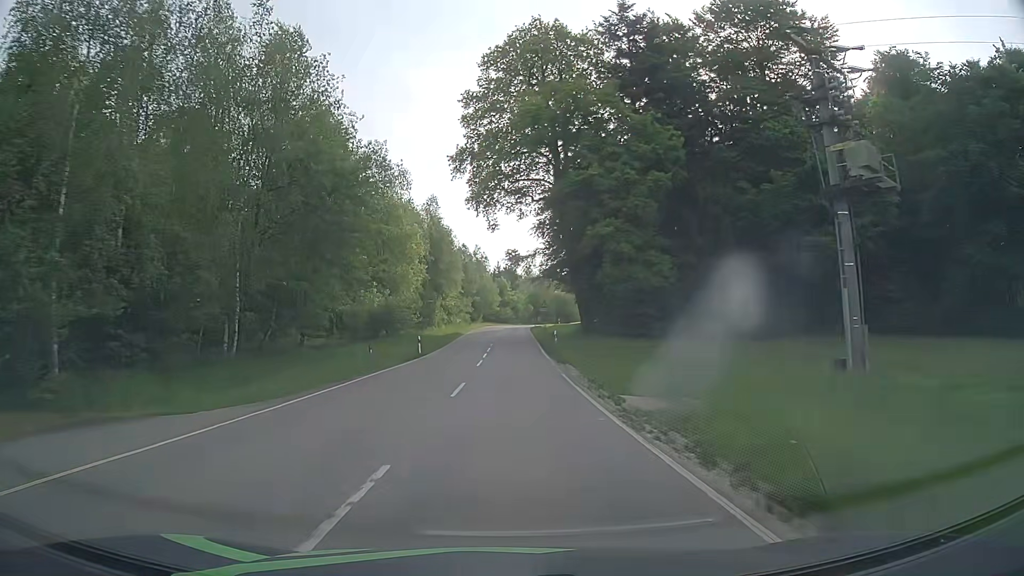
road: tertiary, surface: asphalt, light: Day
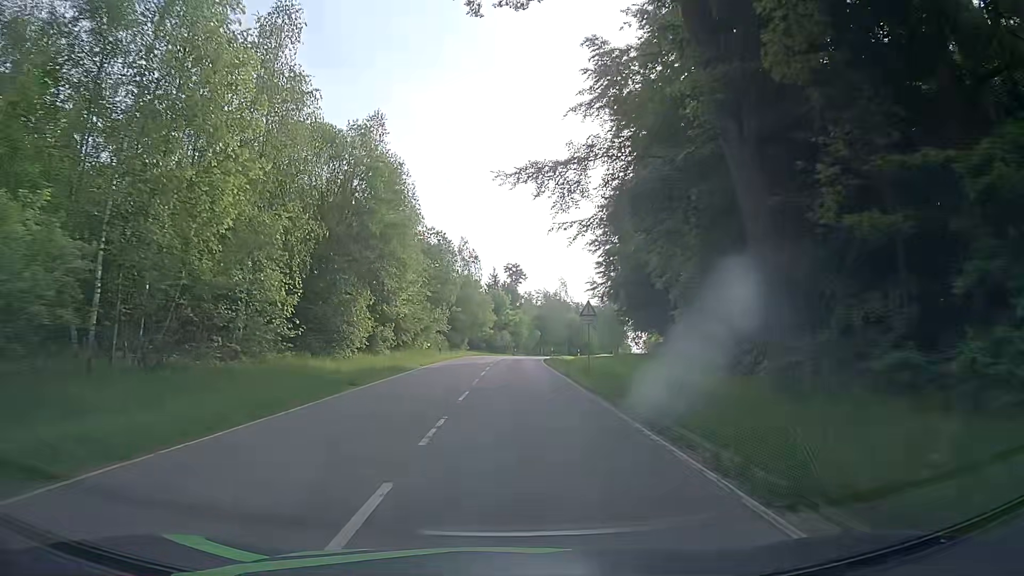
(-0.2, +36.9) m; 0°
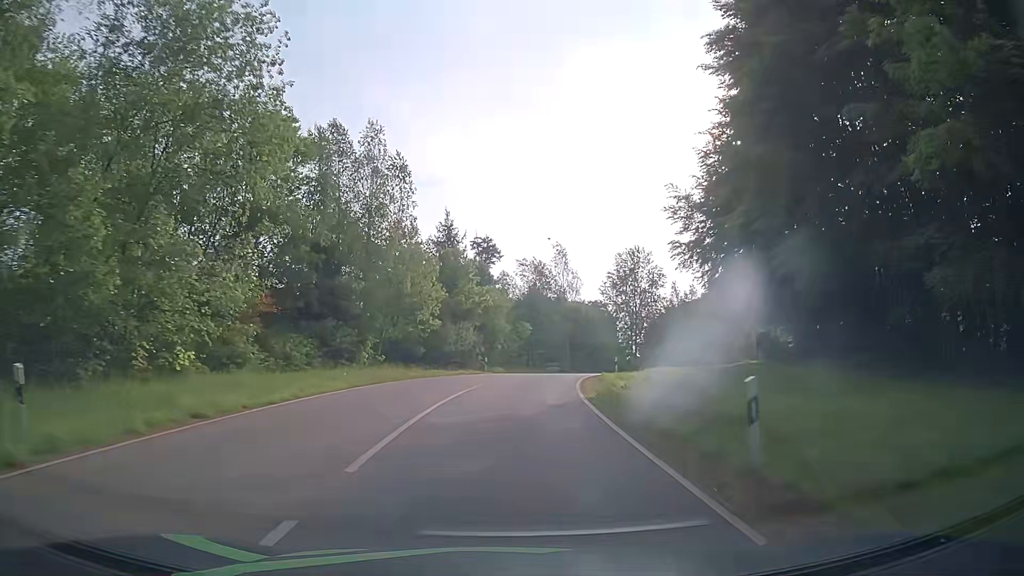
(+0.8, +43.8) m; +2°
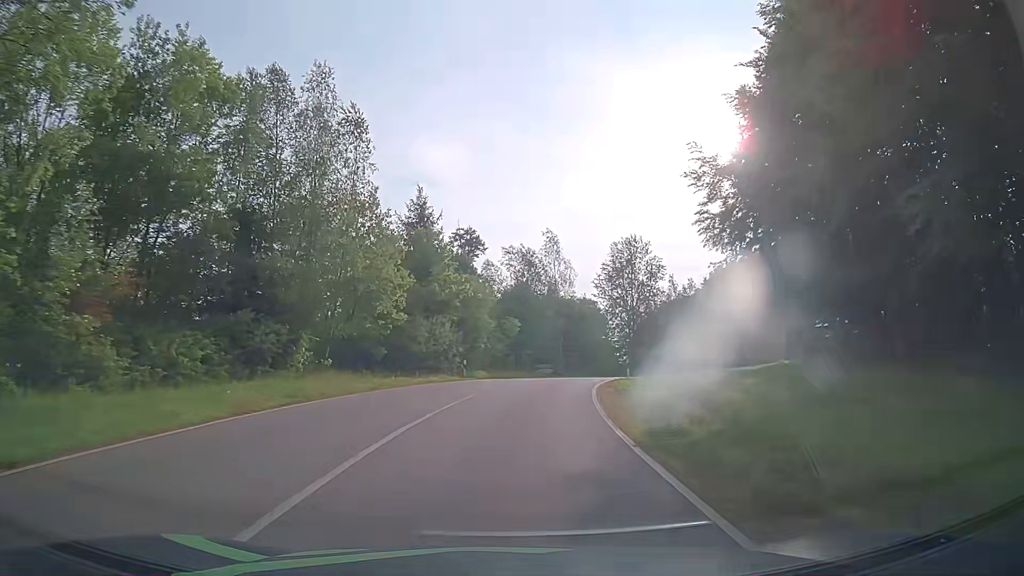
(+0.2, +8.5) m; +2°
